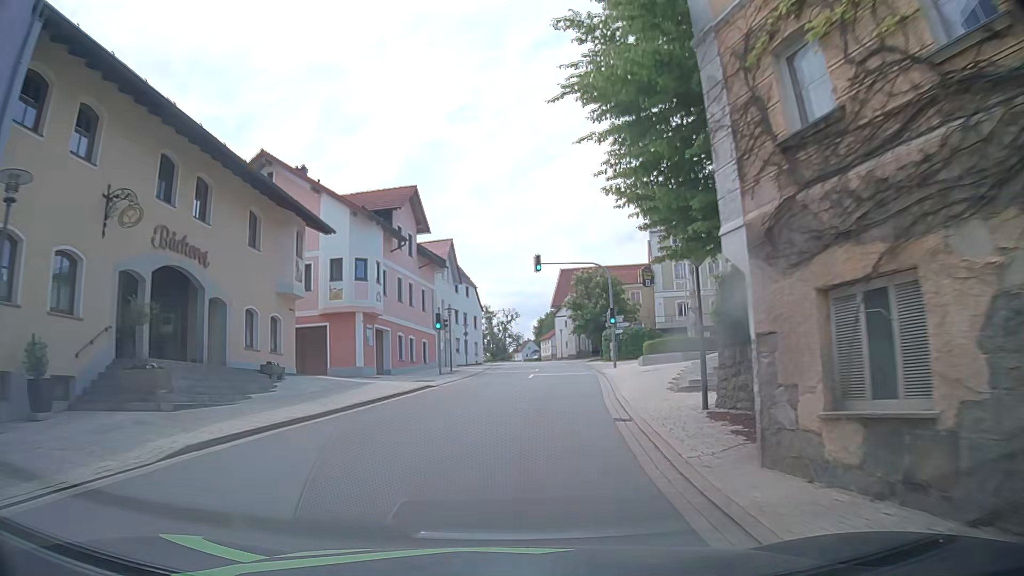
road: tertiary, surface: asphalt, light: Day
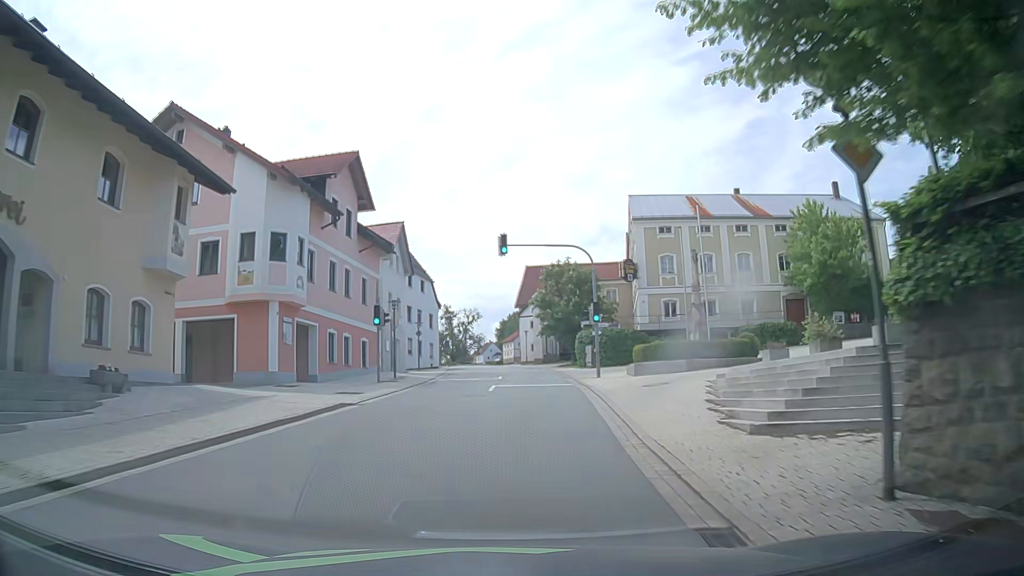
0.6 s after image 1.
(0.0, +7.4) m; +5°
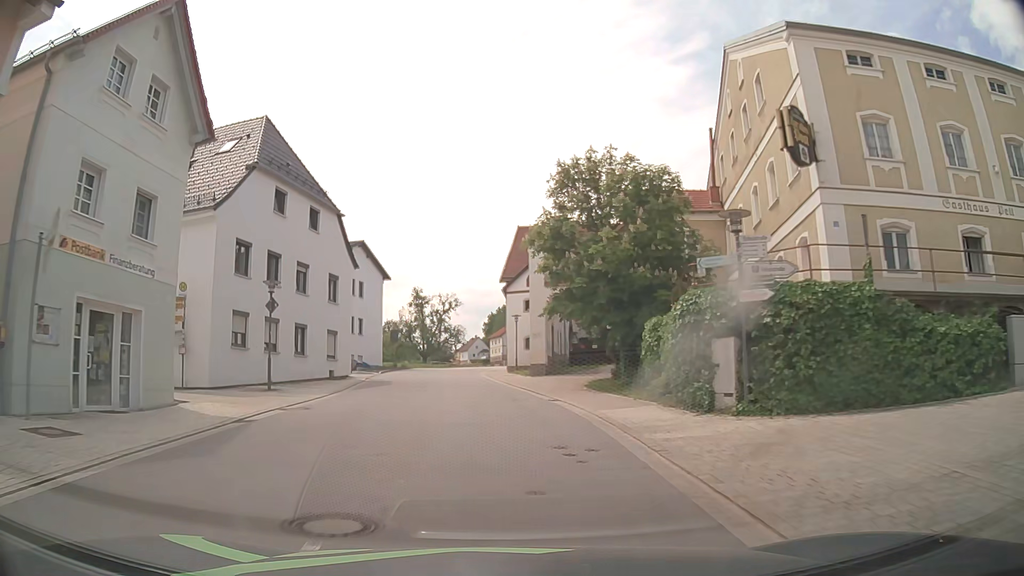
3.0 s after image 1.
(+1.0, +30.2) m; +2°
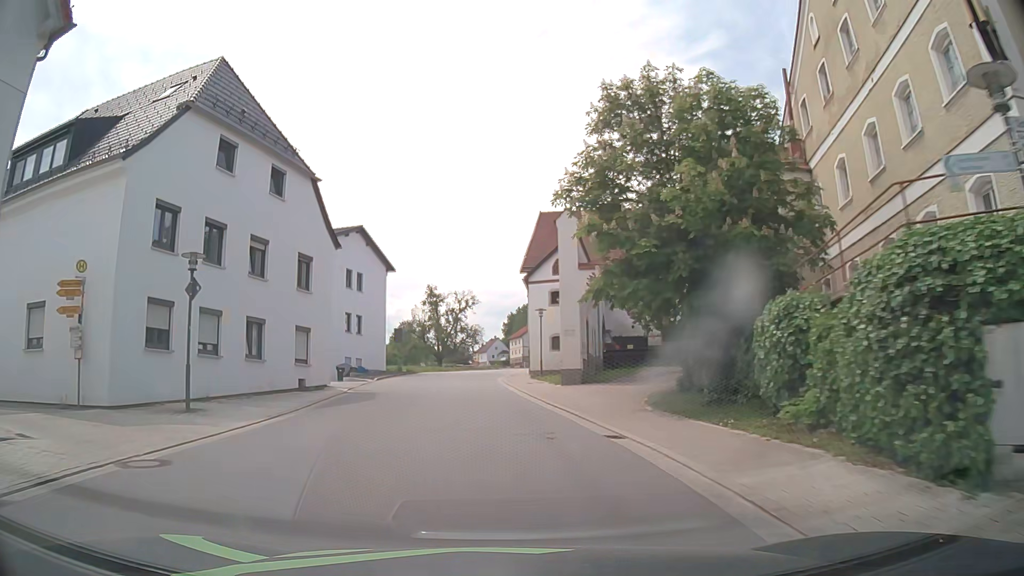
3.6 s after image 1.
(-0.2, +7.6) m; -2°
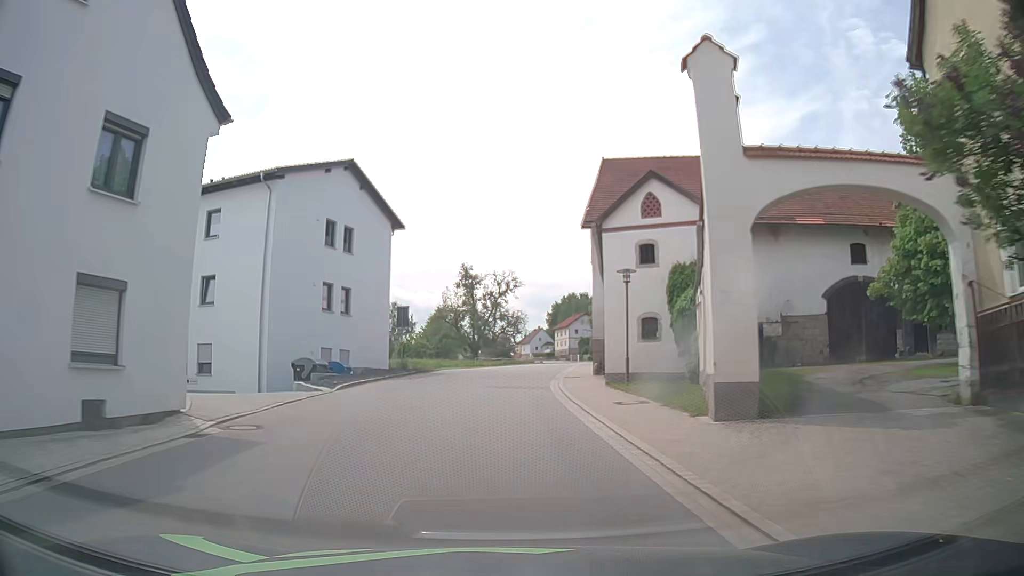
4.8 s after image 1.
(-0.5, +15.3) m; -4°
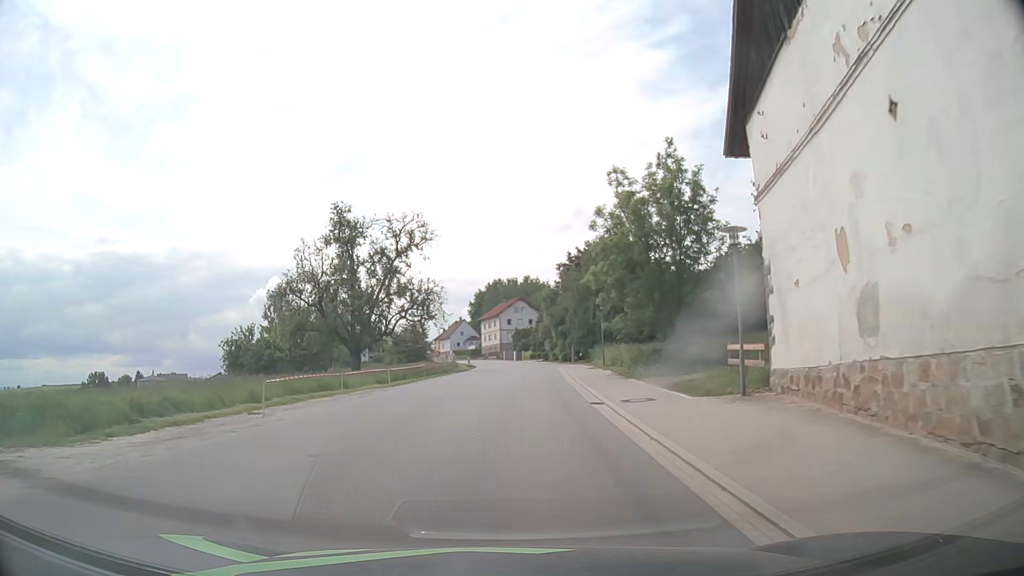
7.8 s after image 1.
(+1.3, +38.2) m; +7°
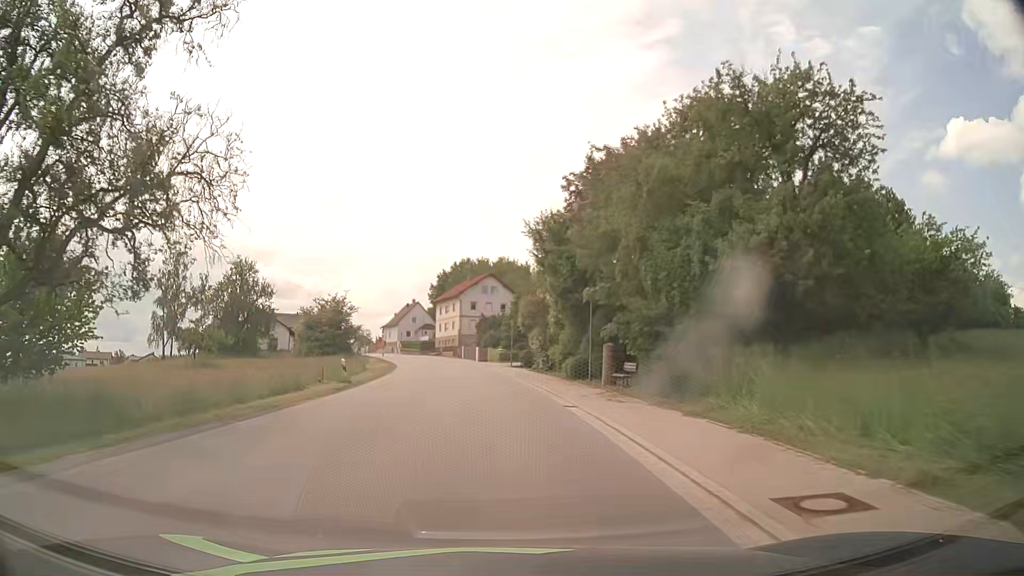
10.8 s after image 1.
(+1.7, +38.3) m; +3°
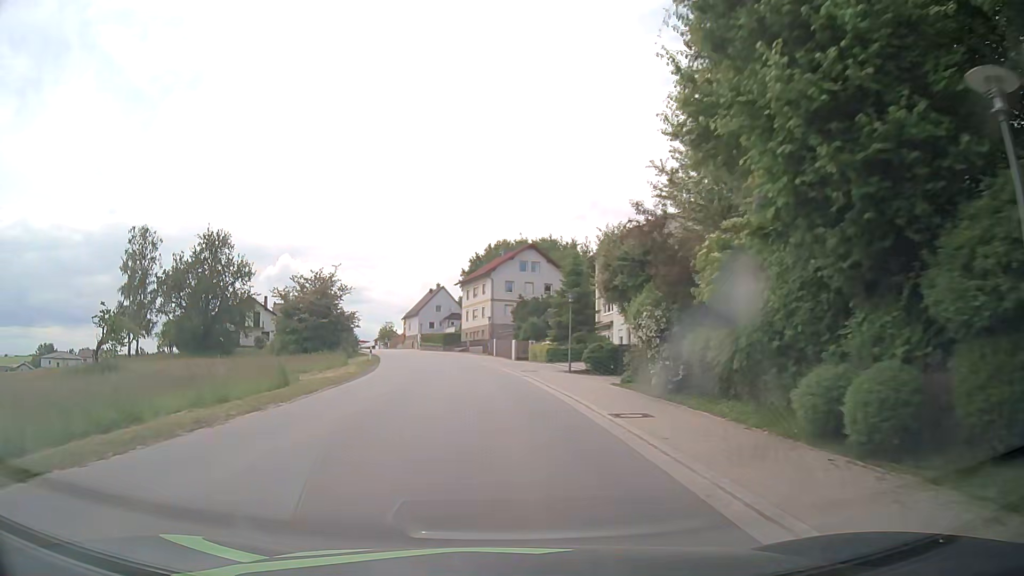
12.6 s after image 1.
(-0.6, +23.1) m; -3°
